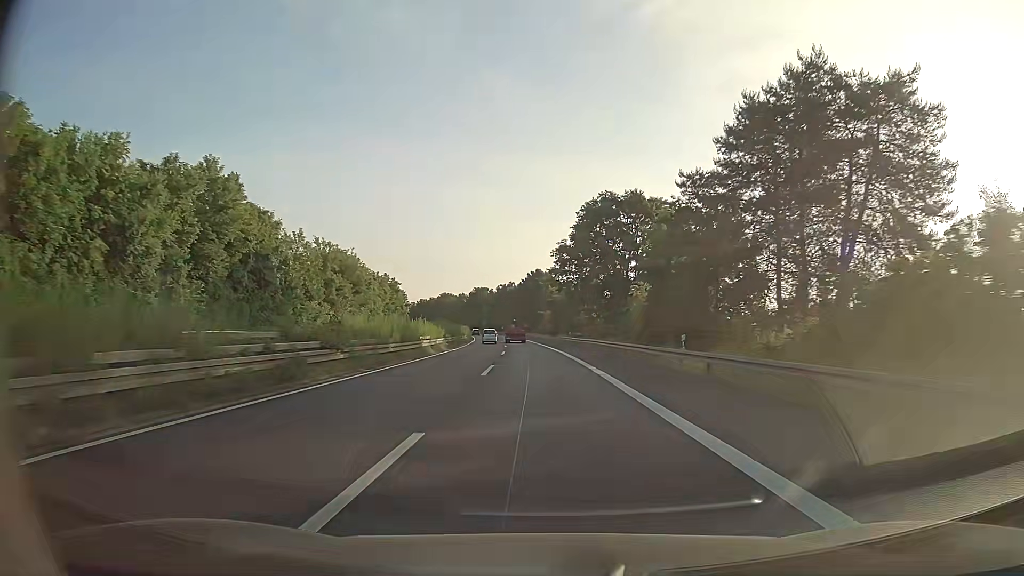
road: trunk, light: Day
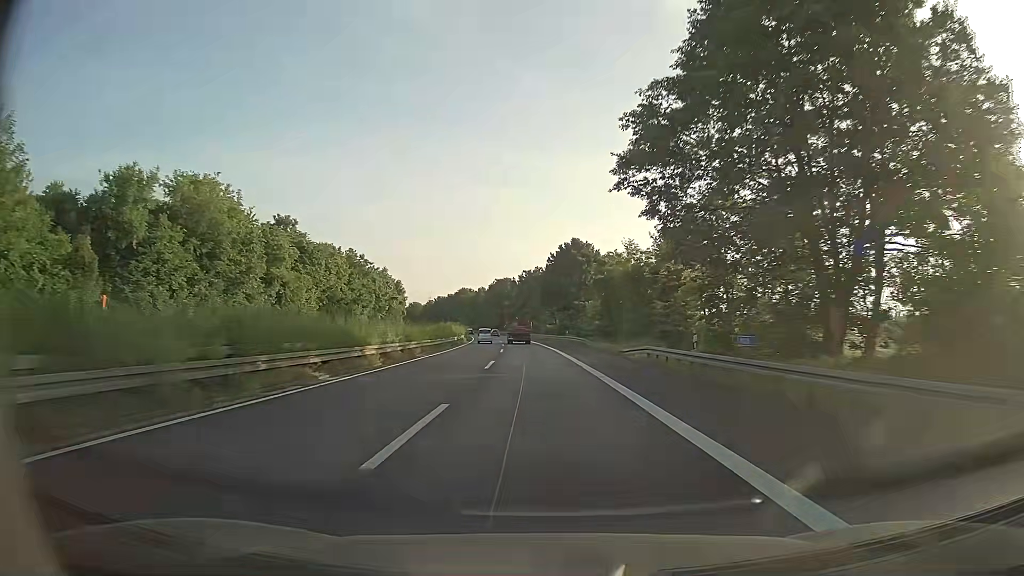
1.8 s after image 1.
(-1.2, +50.3) m; -3°
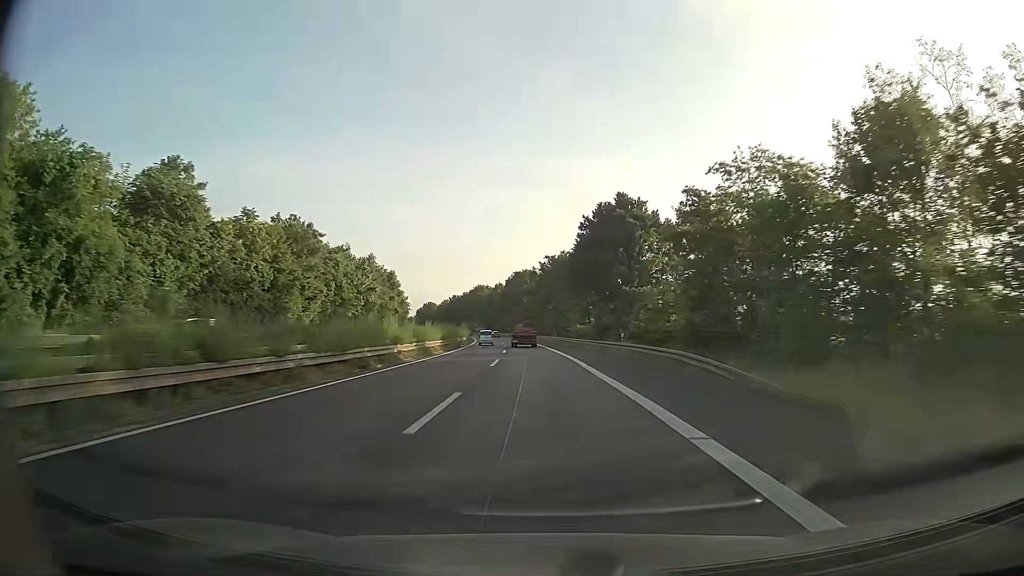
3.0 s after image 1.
(-0.6, +33.7) m; -2°
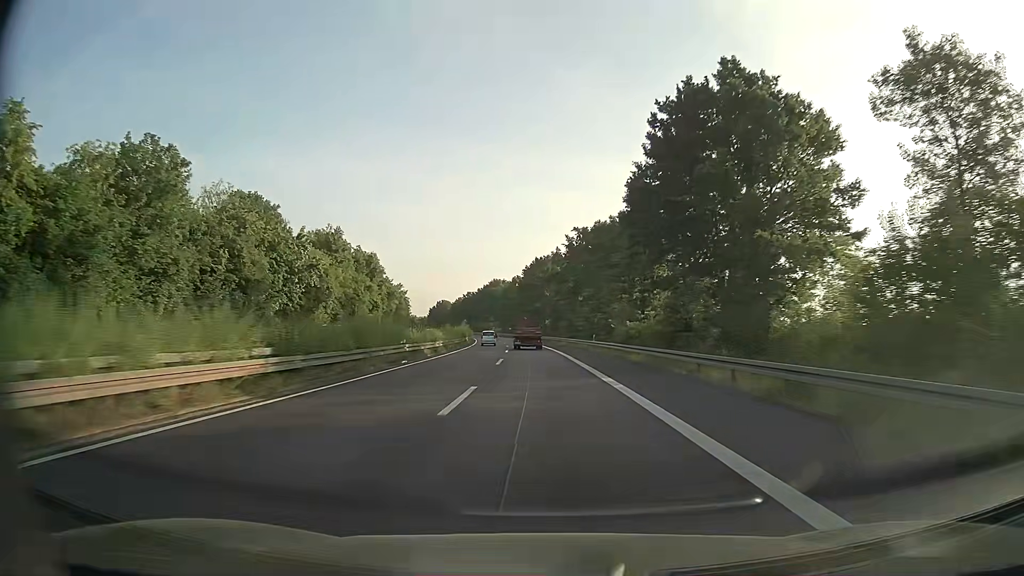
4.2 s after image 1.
(-0.6, +33.7) m; -2°
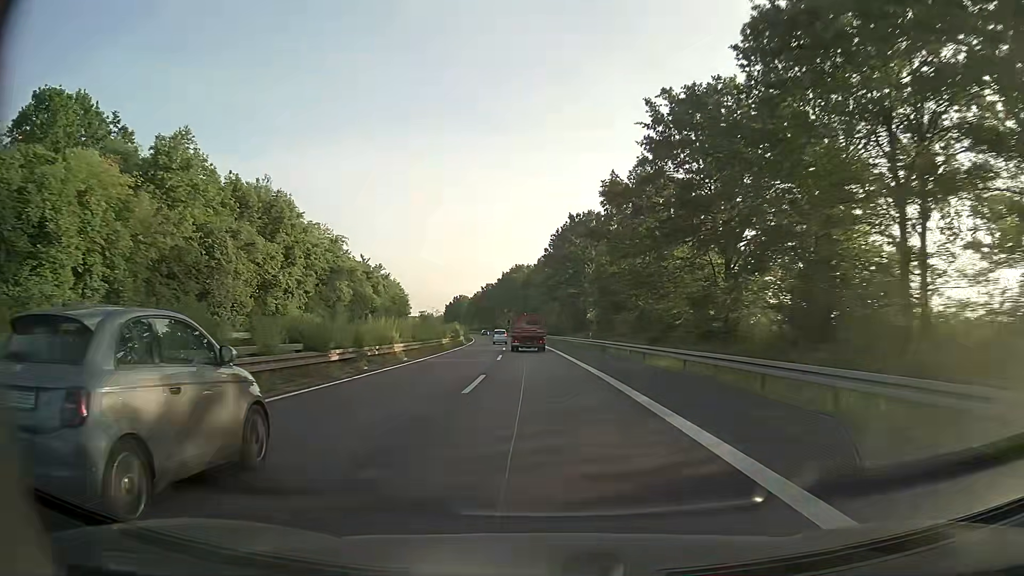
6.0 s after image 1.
(-1.3, +50.5) m; -3°
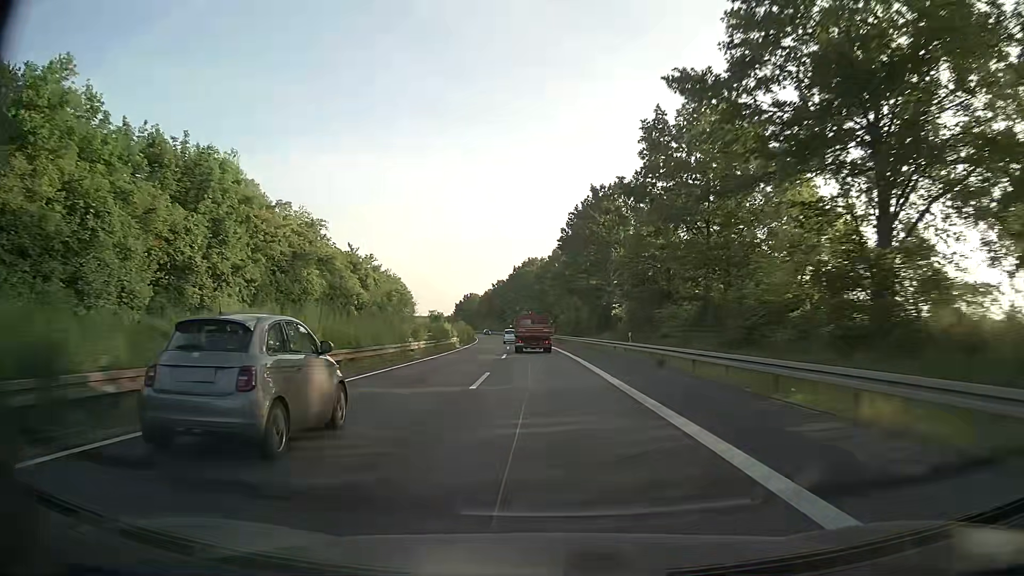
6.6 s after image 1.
(-0.1, +16.8) m; -1°
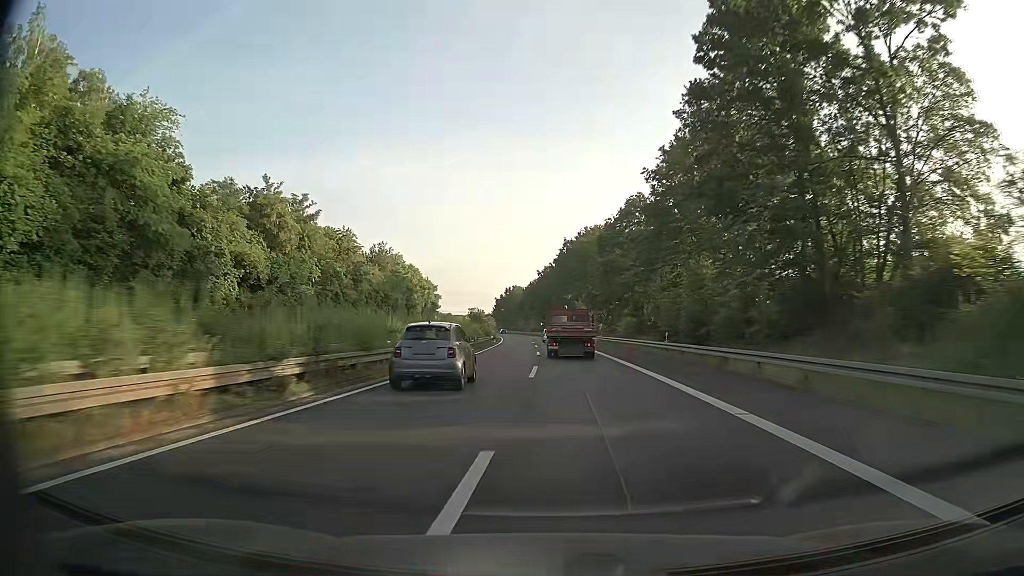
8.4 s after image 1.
(-1.9, +50.4) m; -4°
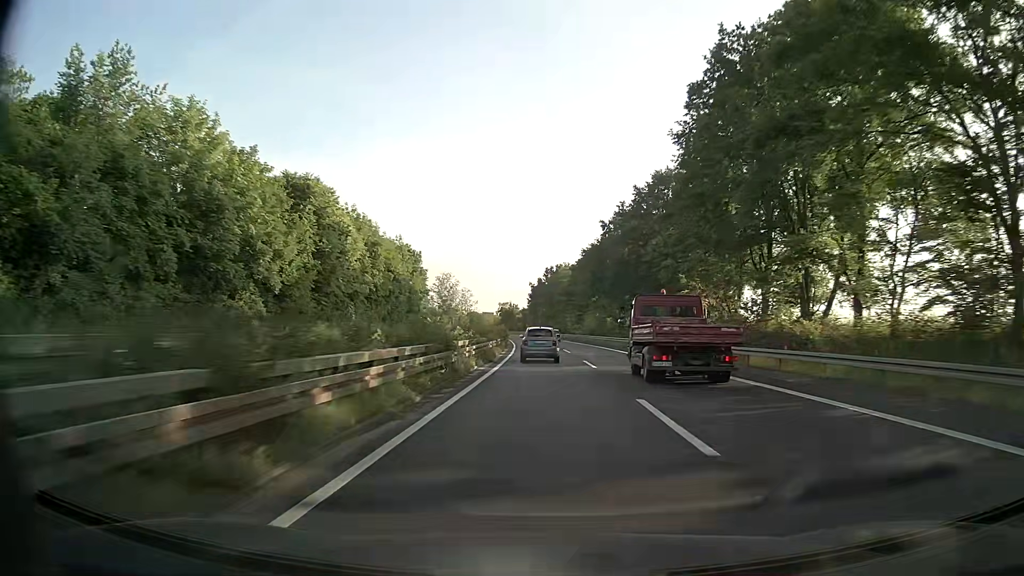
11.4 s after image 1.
(-3.5, +84.0) m; -4°
